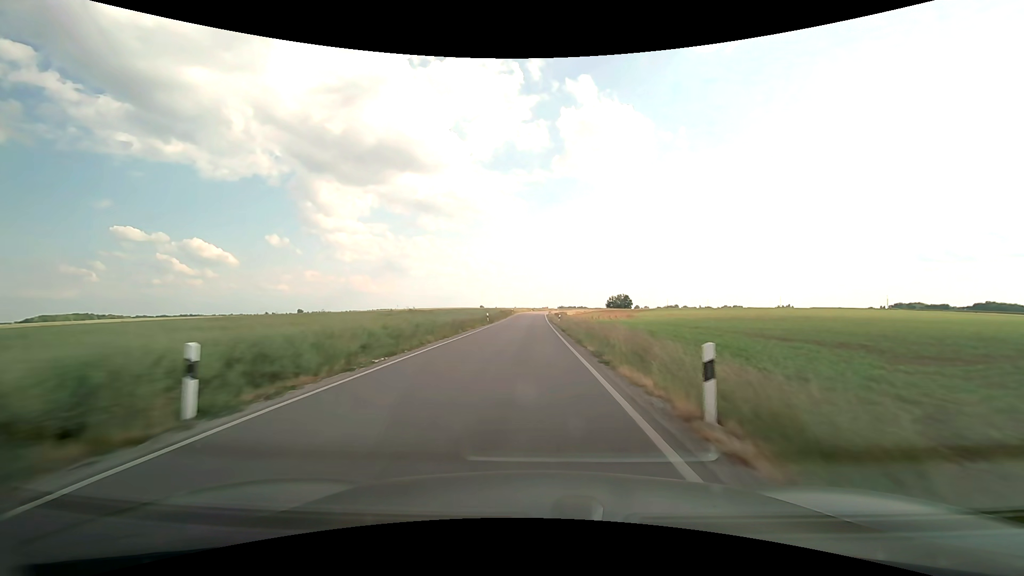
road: secondary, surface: asphalt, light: Day
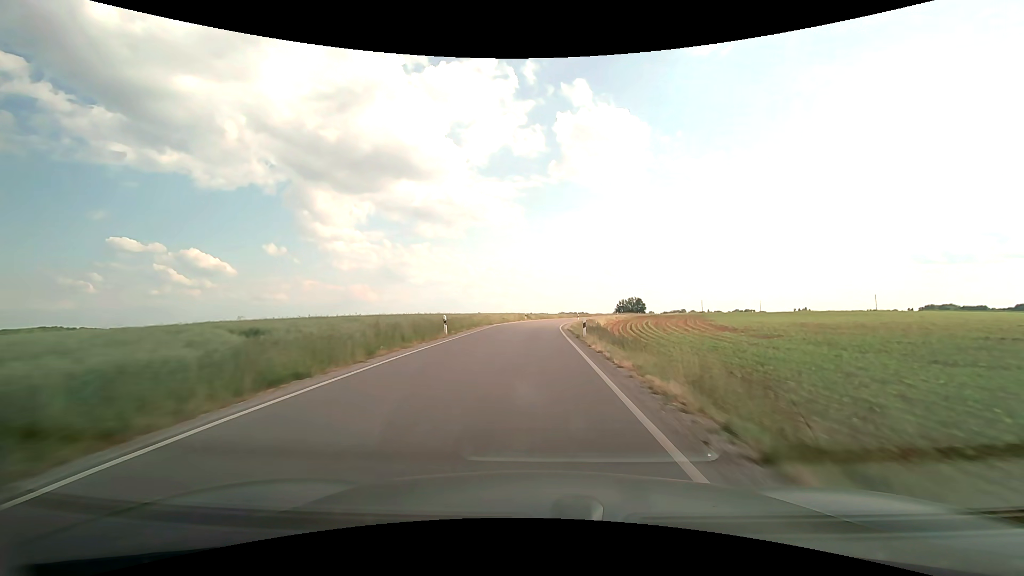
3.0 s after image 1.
(-0.2, +66.5) m; 0°
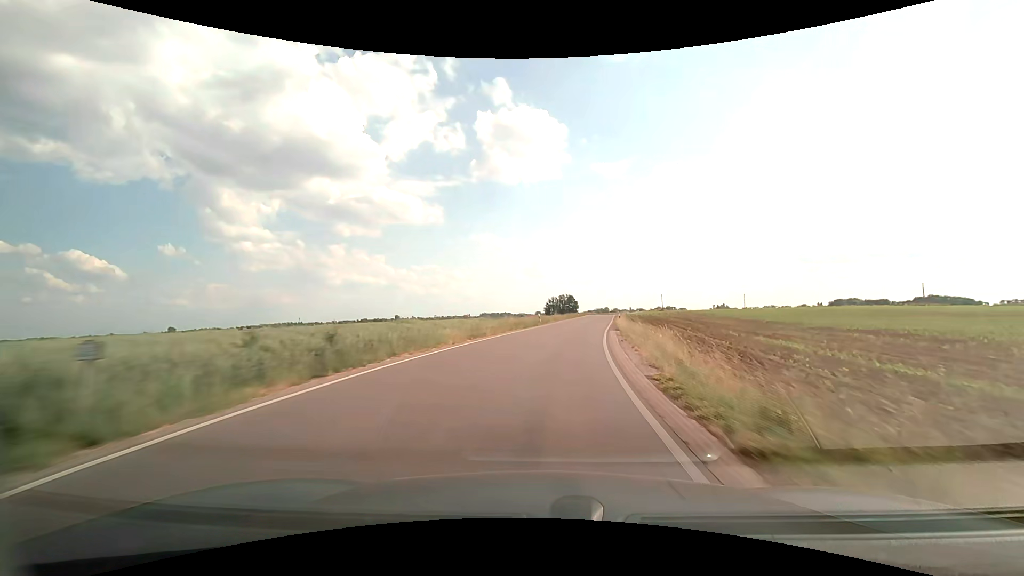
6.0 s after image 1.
(+2.8, +66.0) m; +8°
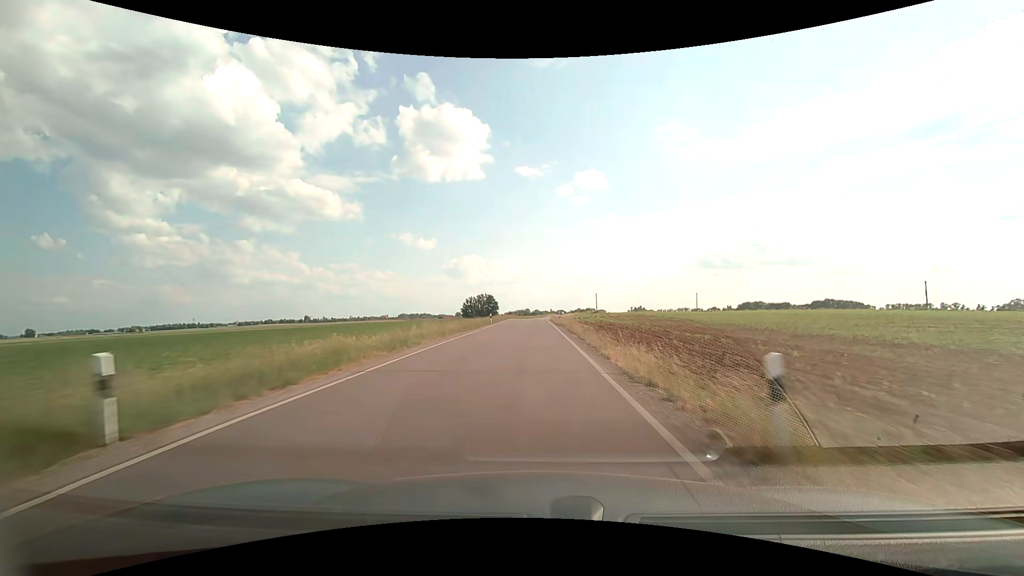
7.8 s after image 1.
(+4.1, +38.5) m; +10°
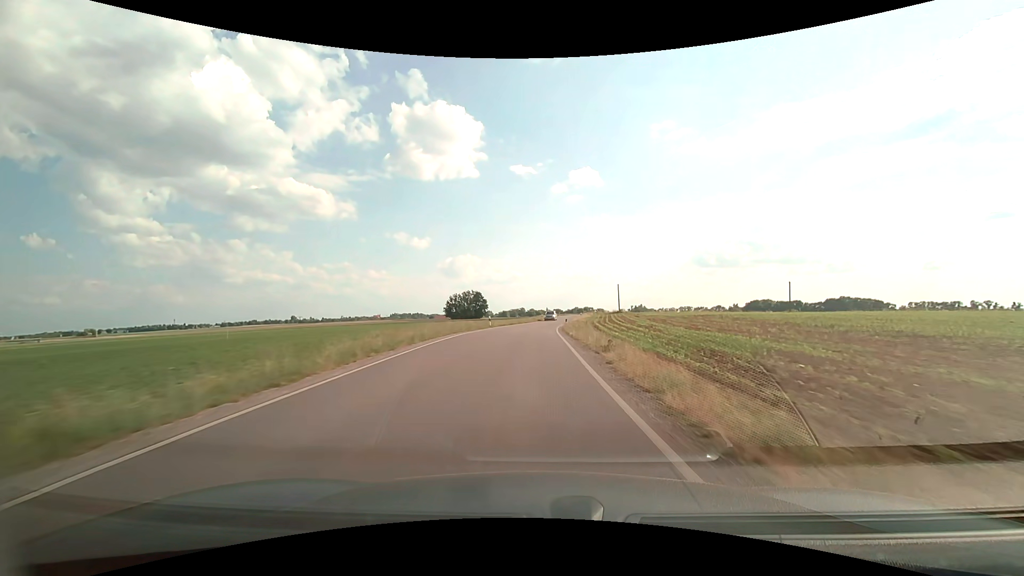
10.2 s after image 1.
(0.0, +51.0) m; 0°
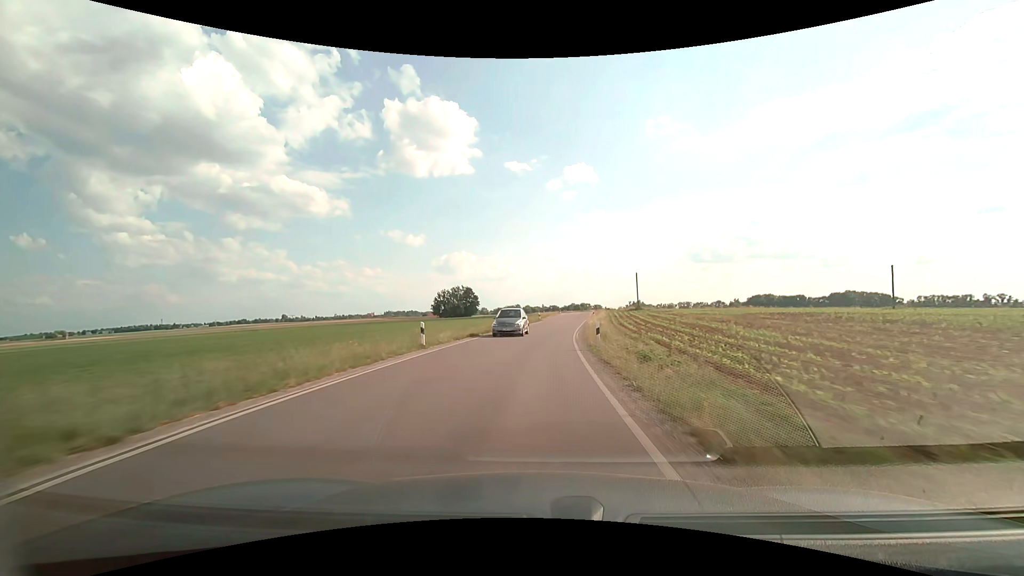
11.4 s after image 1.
(+0.1, +24.9) m; 0°
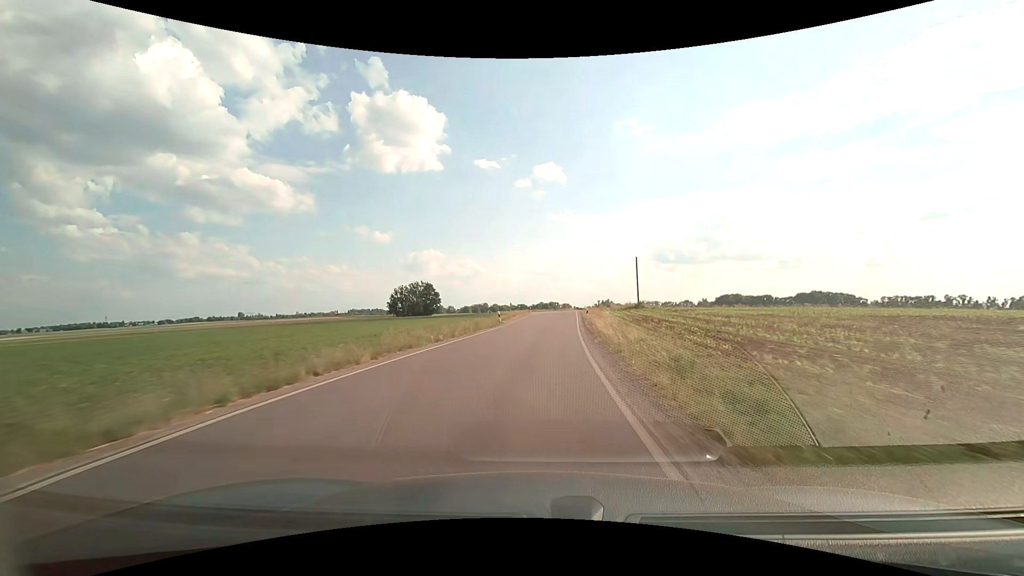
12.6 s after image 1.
(+0.6, +24.6) m; +3°
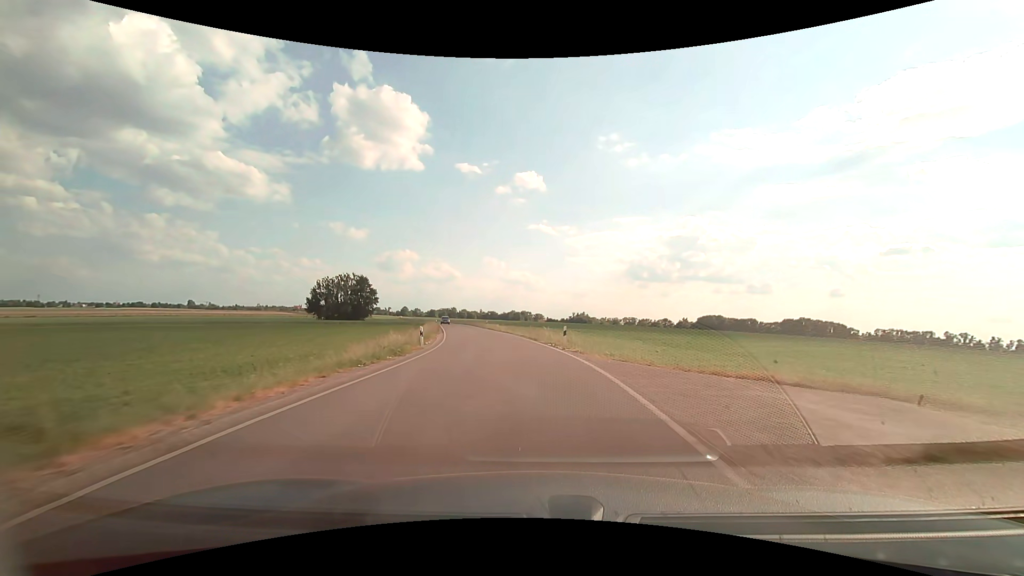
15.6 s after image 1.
(+3.3, +59.3) m; +4°
(0, +10) (-1, +20) (-2, +30) (-3, +40) (-5, +50) (-7, +59) (-9, +69) (-11, +79) (-13, +89) (-15, +99) m
